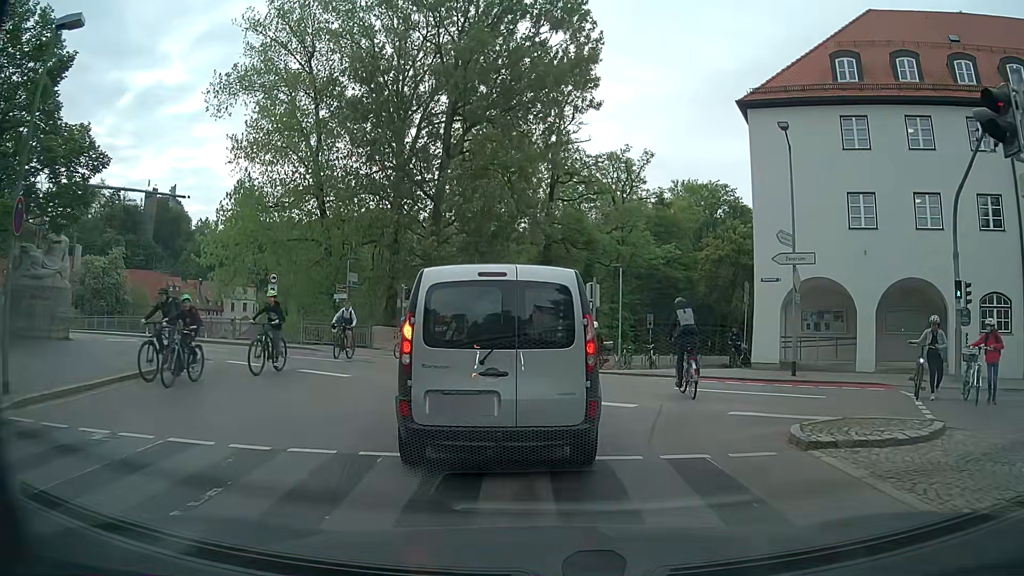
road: residential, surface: asphalt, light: Day
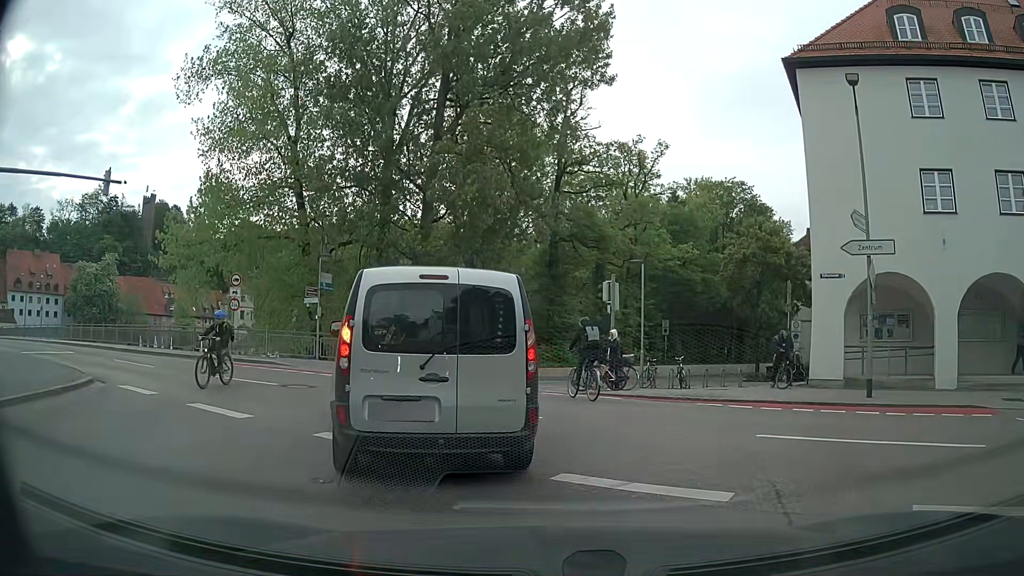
(0.0, +5.1) m; 0°
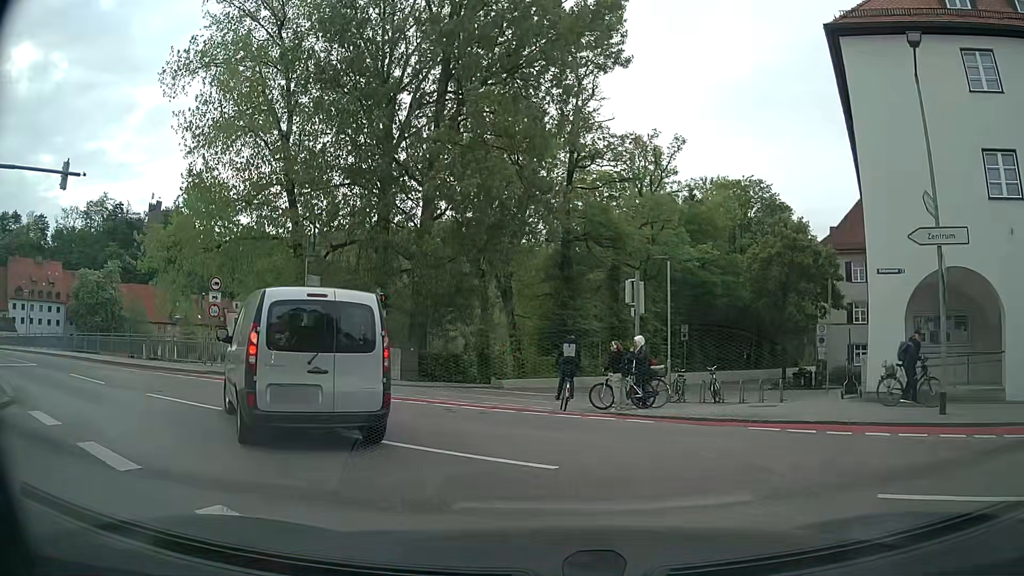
(0.0, +3.3) m; -1°
